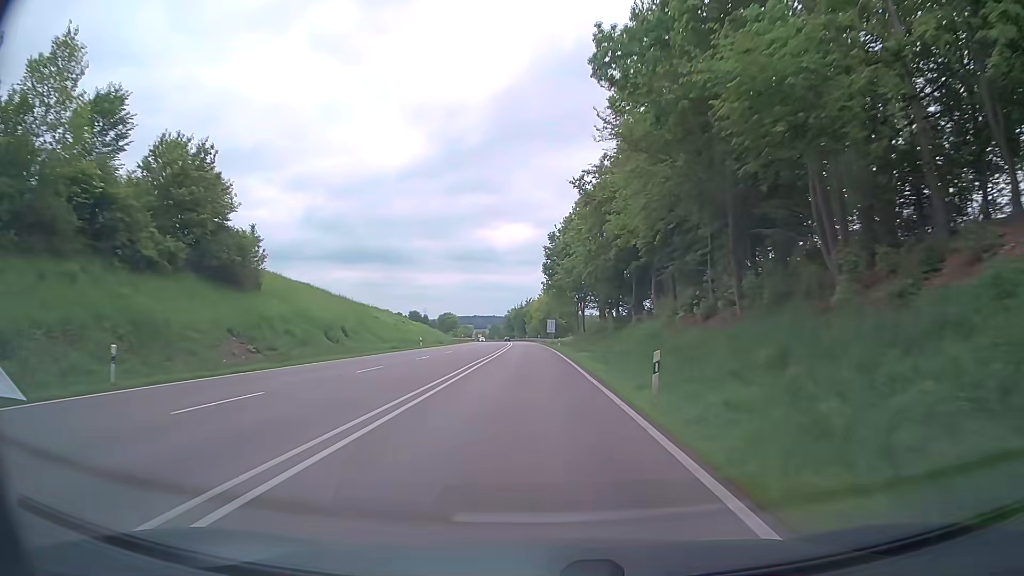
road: trunk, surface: asphalt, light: Day
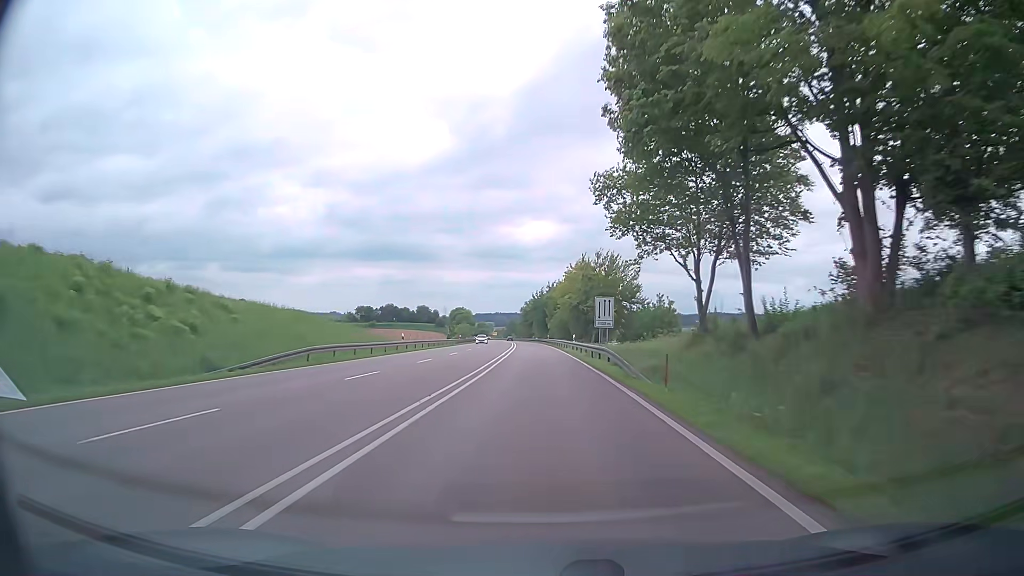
(-1.7, +63.5) m; -2°
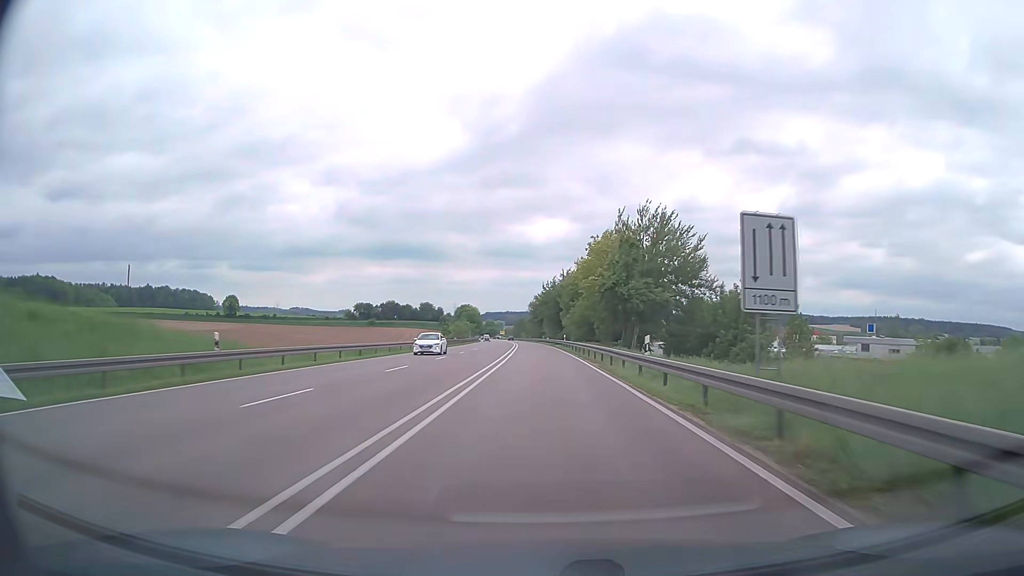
(-0.3, +31.7) m; -1°
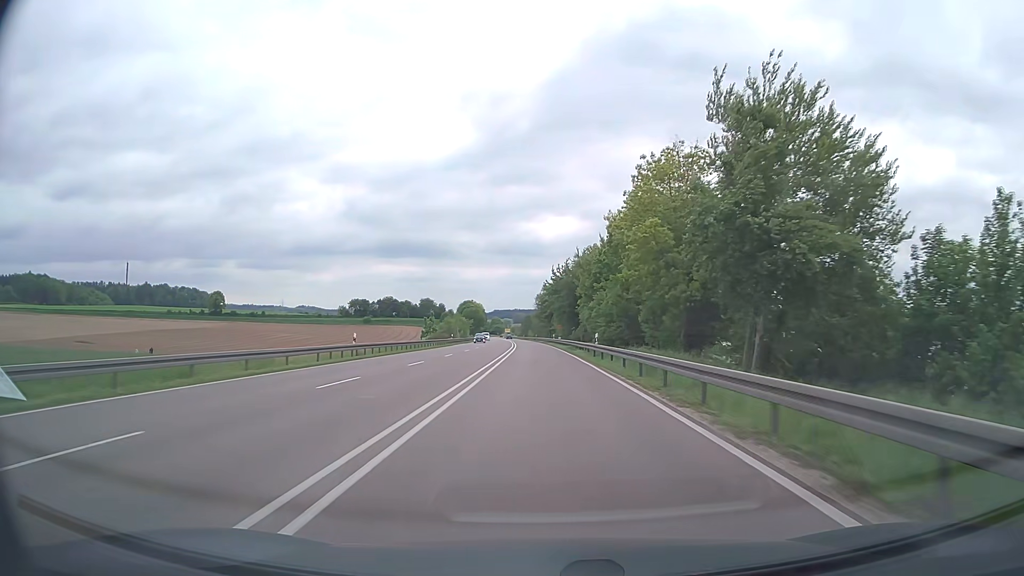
(-0.2, +31.7) m; -1°
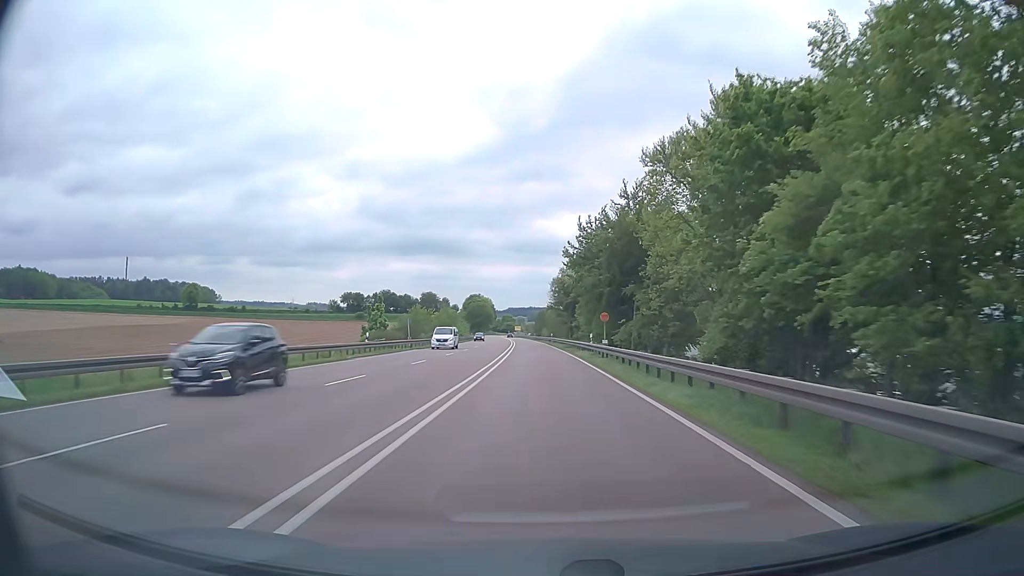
(-0.6, +47.6) m; -2°
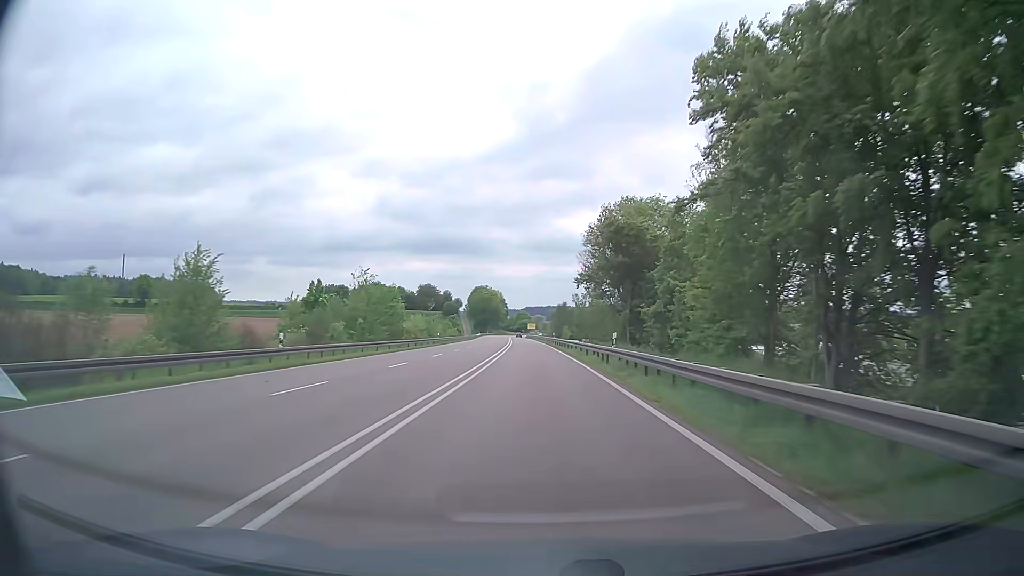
(-0.5, +63.4) m; -1°
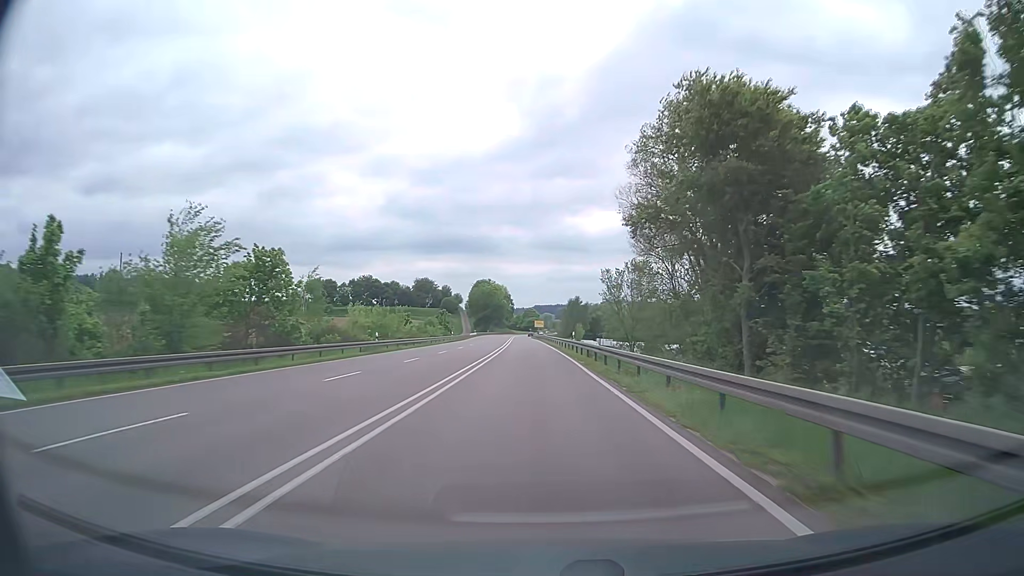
(-0.1, +31.7) m; -1°
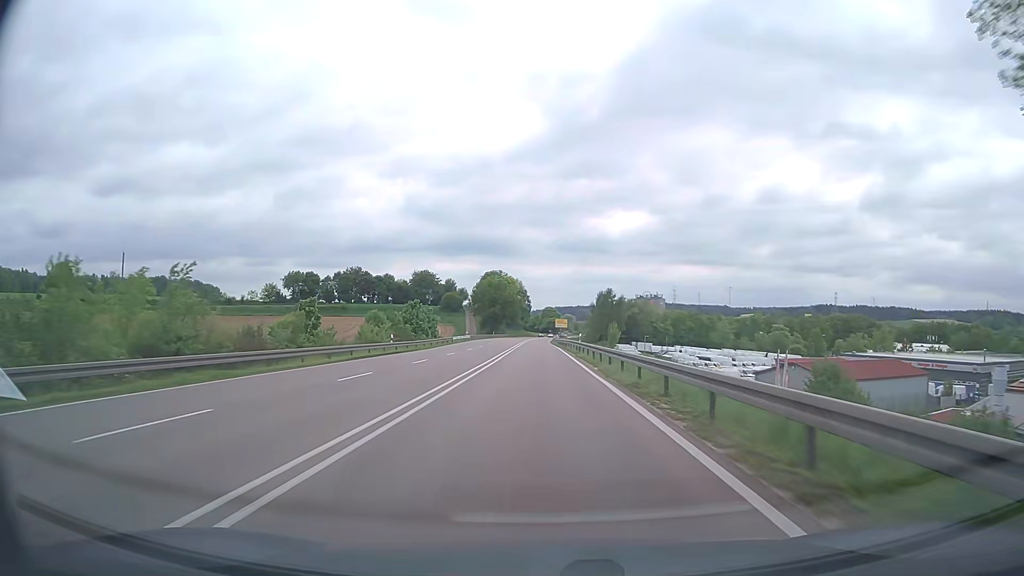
(-0.8, +47.5) m; -2°
(0, +10) (0, +20) (0, +30) (0, +40) (0, +50) (0, +60) (-1, +70) (-1, +80) (-1, +90) (-1, +100) m
